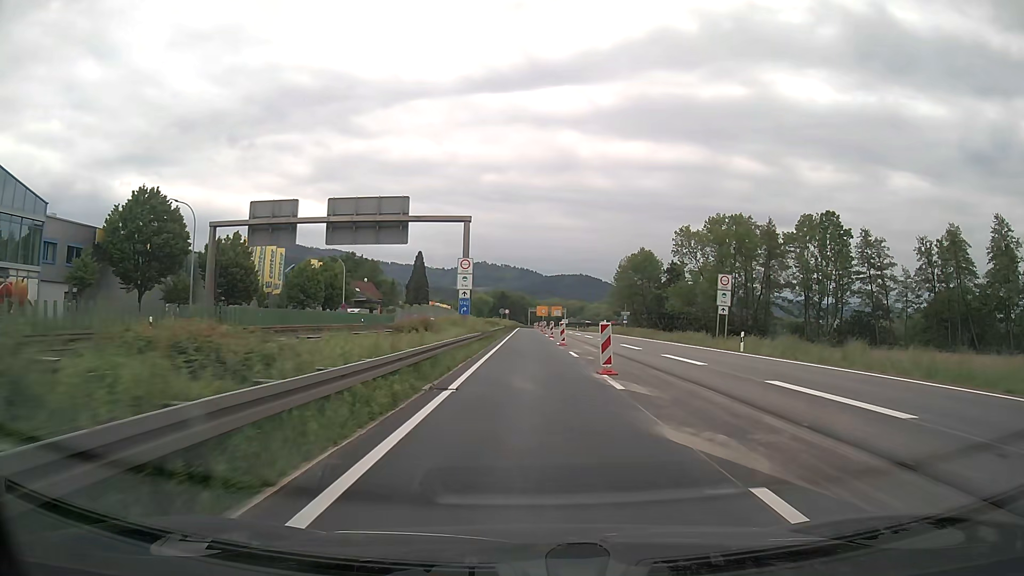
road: trunk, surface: asphalt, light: Day
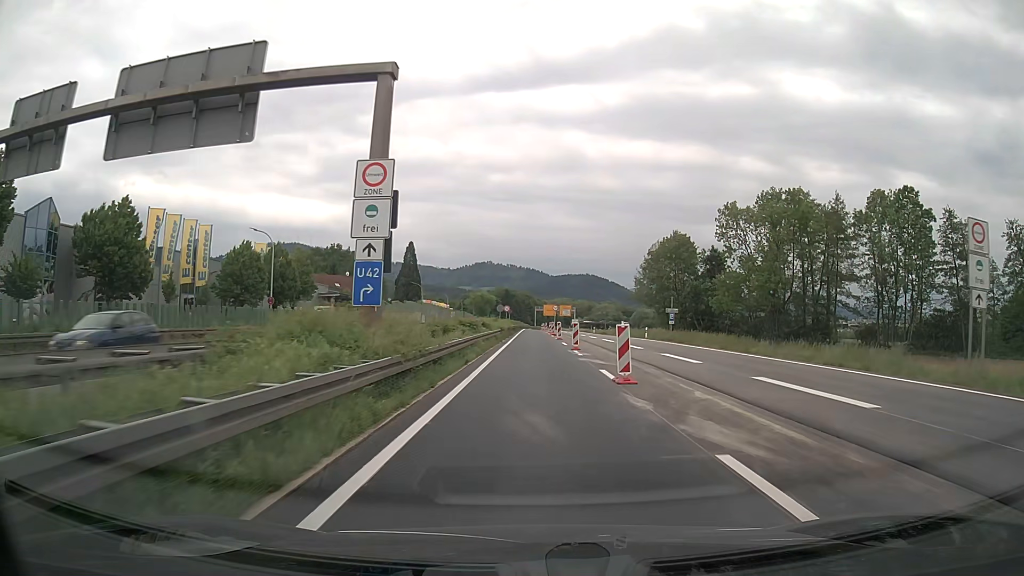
(-0.1, +22.6) m; 0°
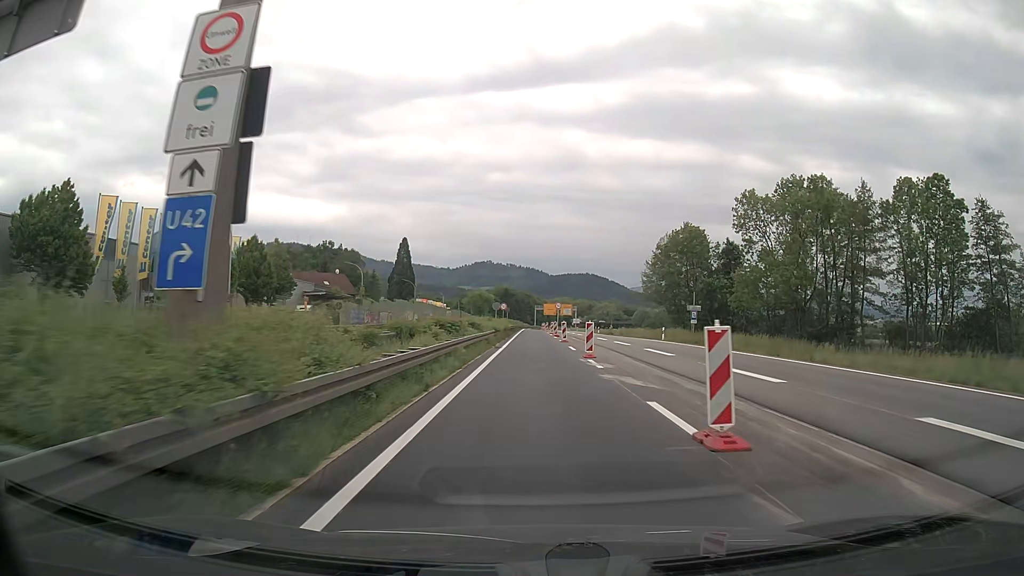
(0.0, +7.6) m; 0°
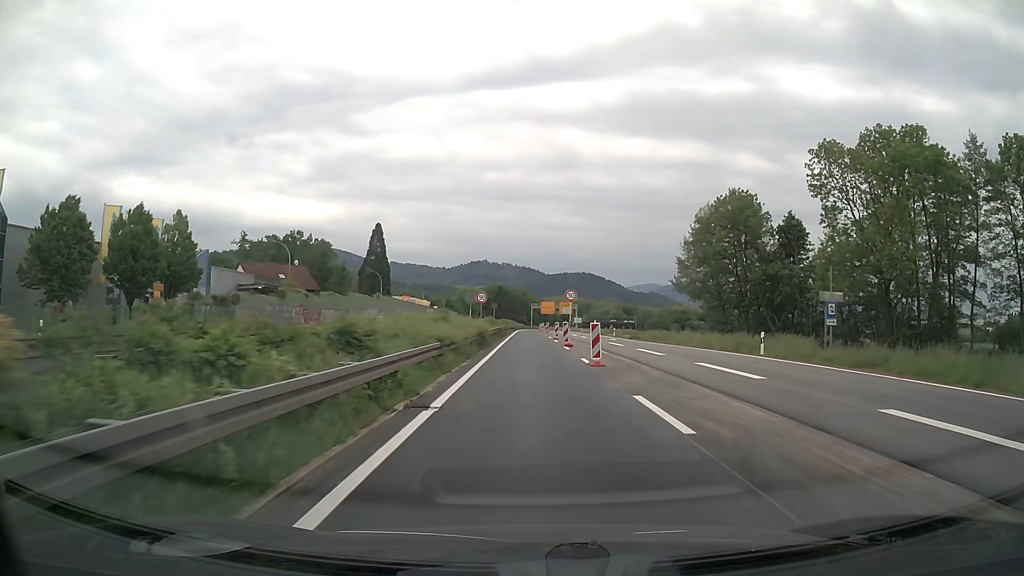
(+0.1, +23.1) m; 0°
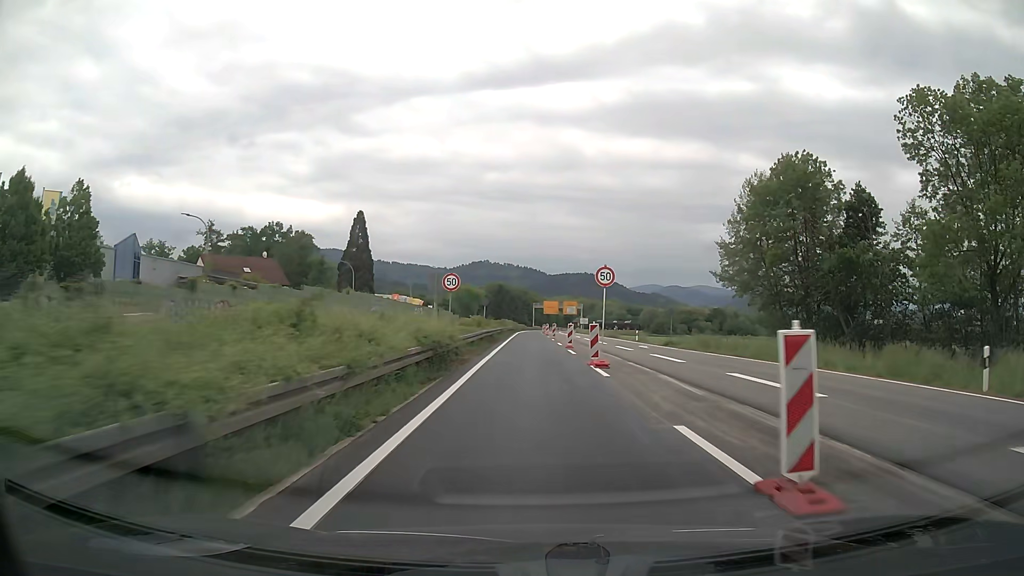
(0.0, +15.4) m; 0°
